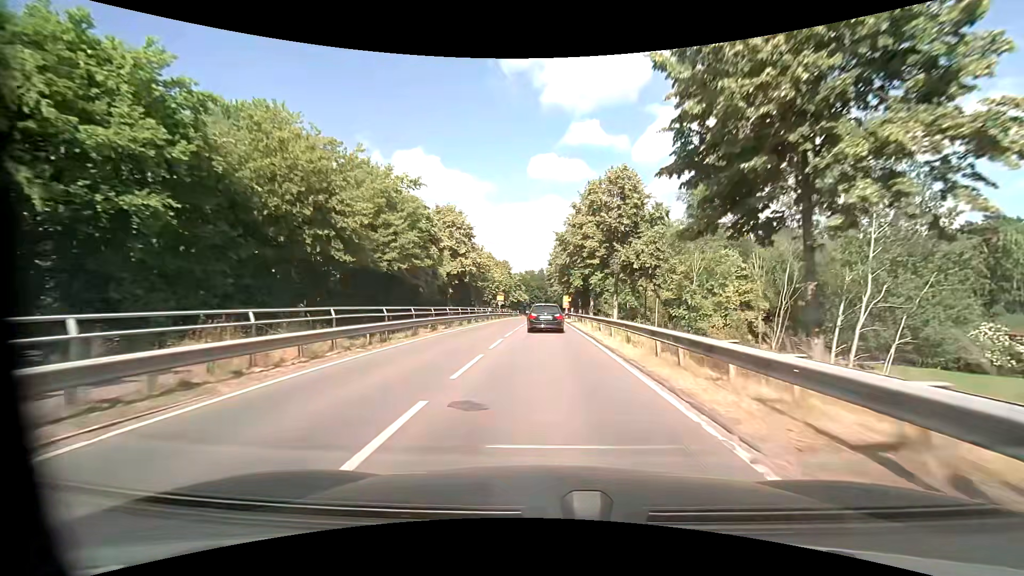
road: secondary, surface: asphalt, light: Day
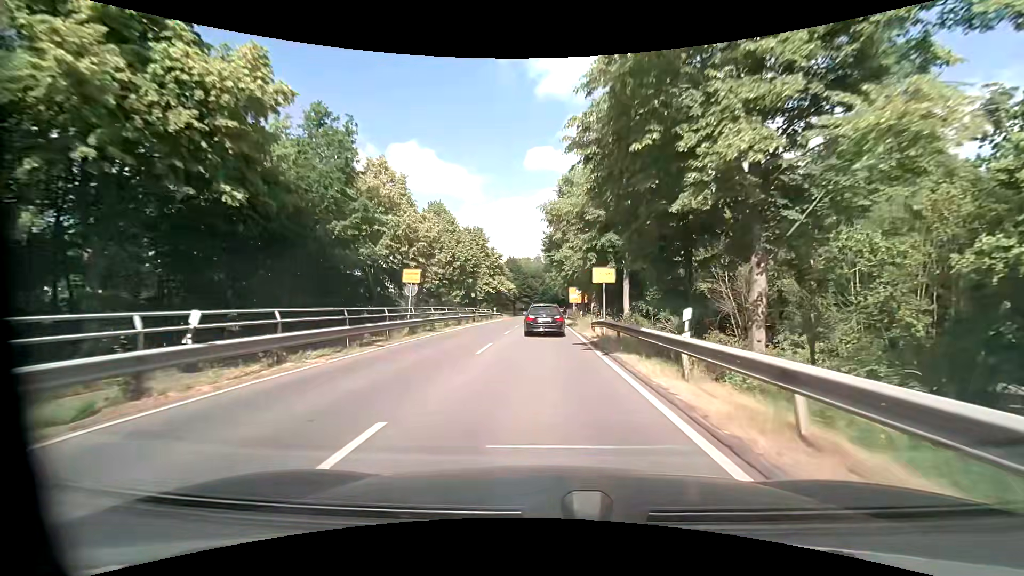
(+0.2, +42.9) m; 0°
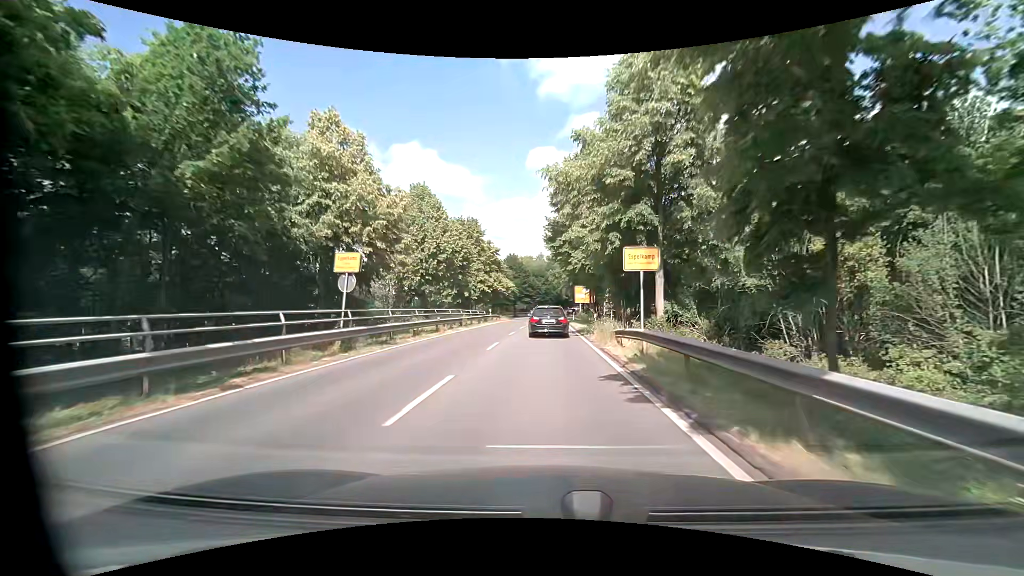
(0.0, +7.9) m; 0°
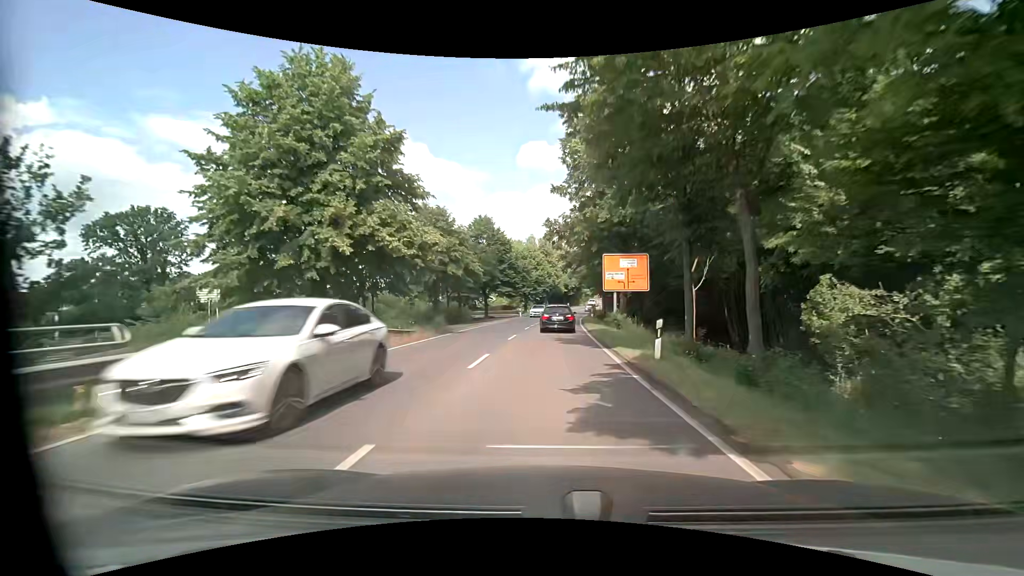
(+0.3, +40.8) m; +1°
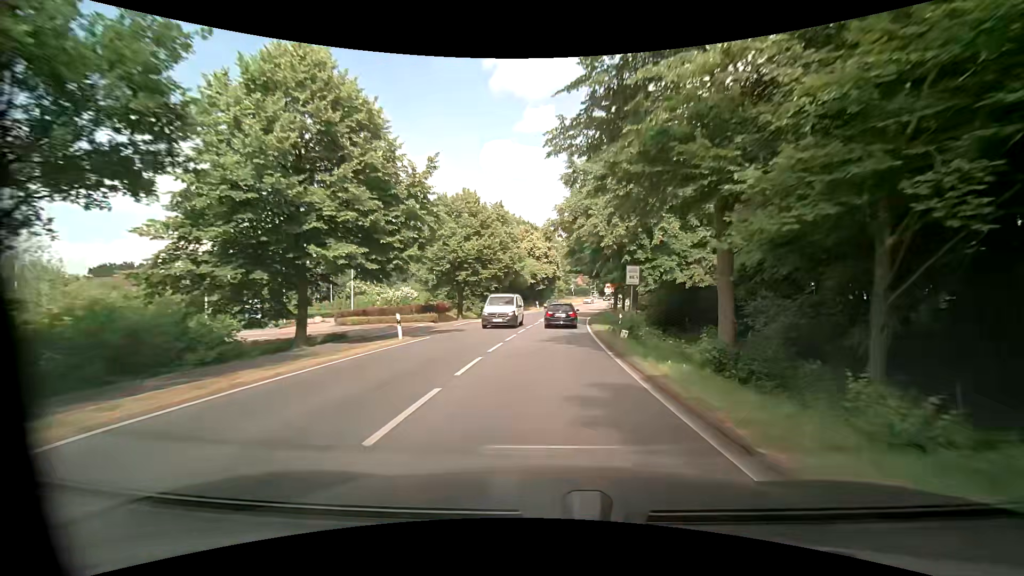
(+1.3, +41.8) m; +4°
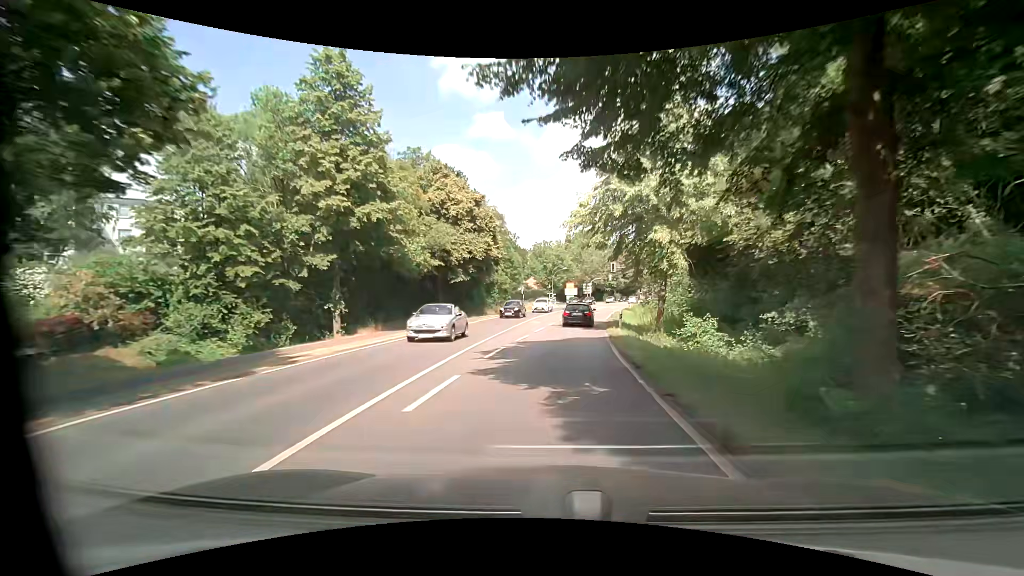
(+2.1, +41.7) m; +5°
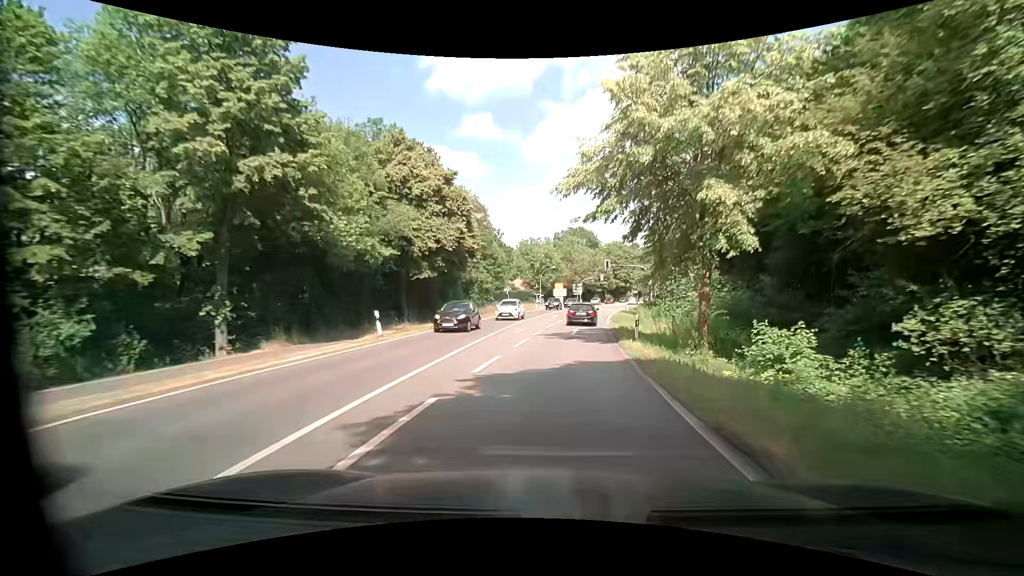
(+0.3, +8.2) m; +3°
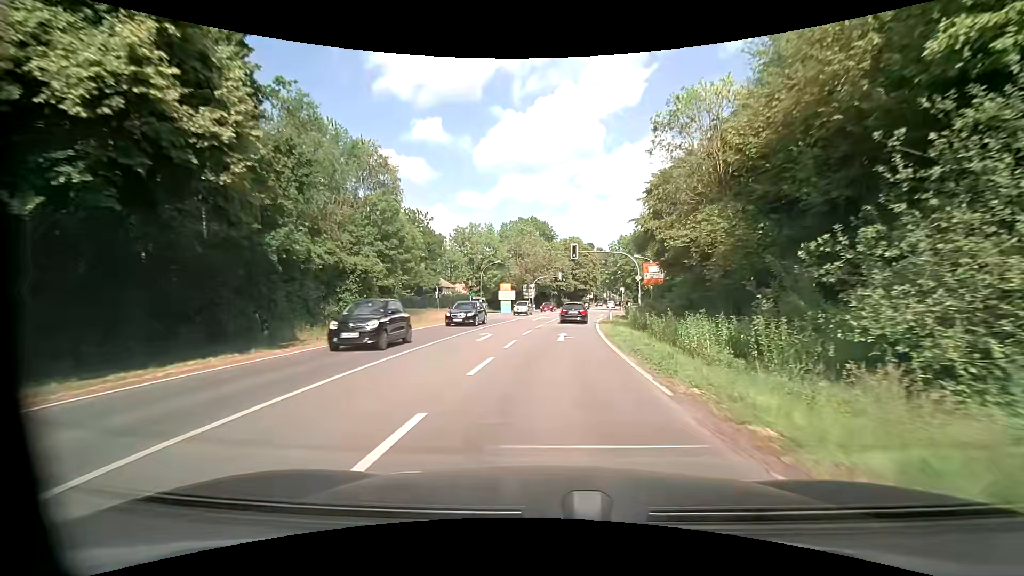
(+1.3, +24.3) m; +6°
(0, +10) (+1, +20) (+2, +30) (+3, +40) (+4, +50) (+5, +60) (+7, +70) (+8, +79) (+10, +89) (+12, +99) m
